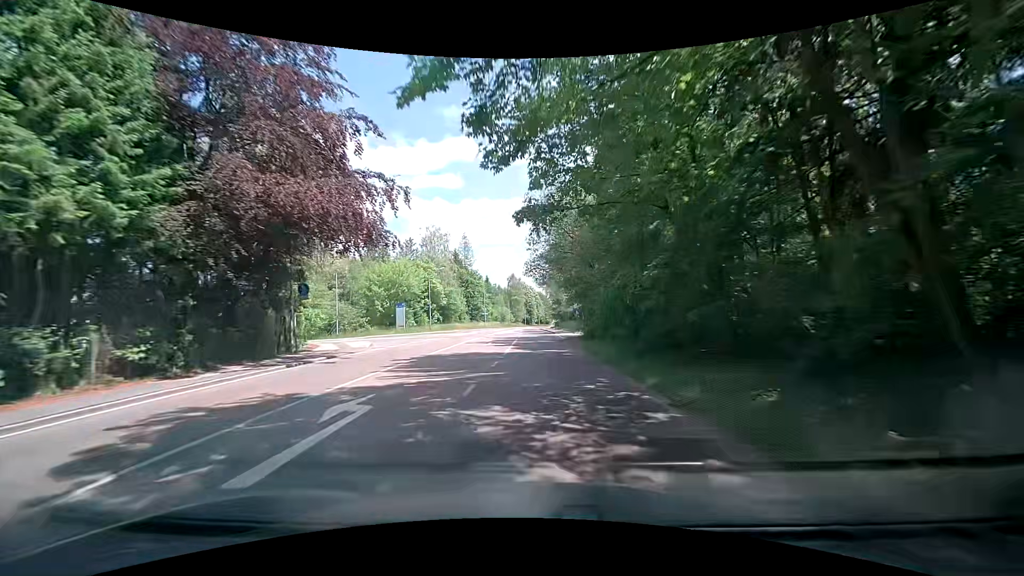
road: tertiary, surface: asphalt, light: Day
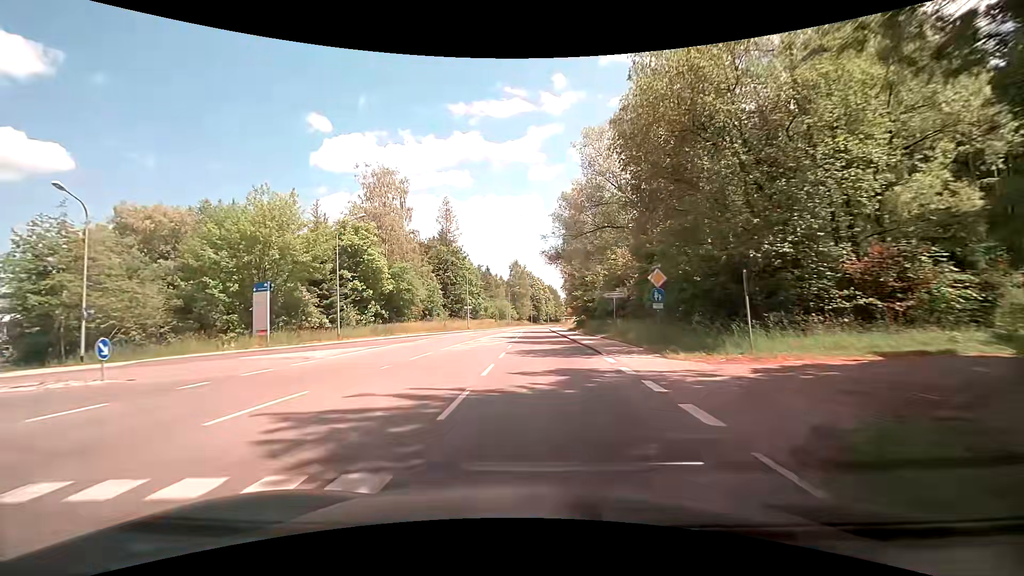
(-0.4, +34.7) m; -1°
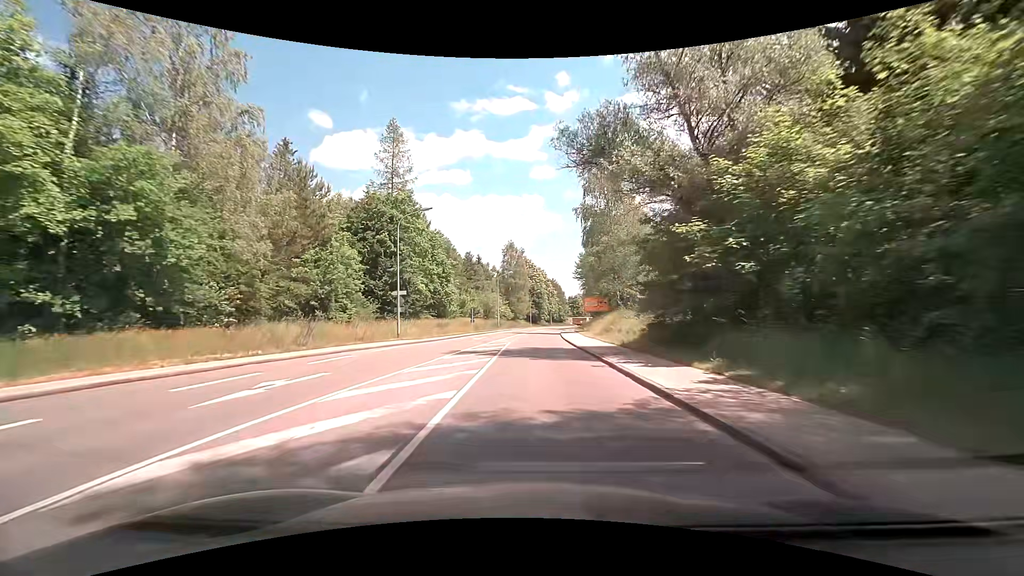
(-0.1, +35.1) m; 0°
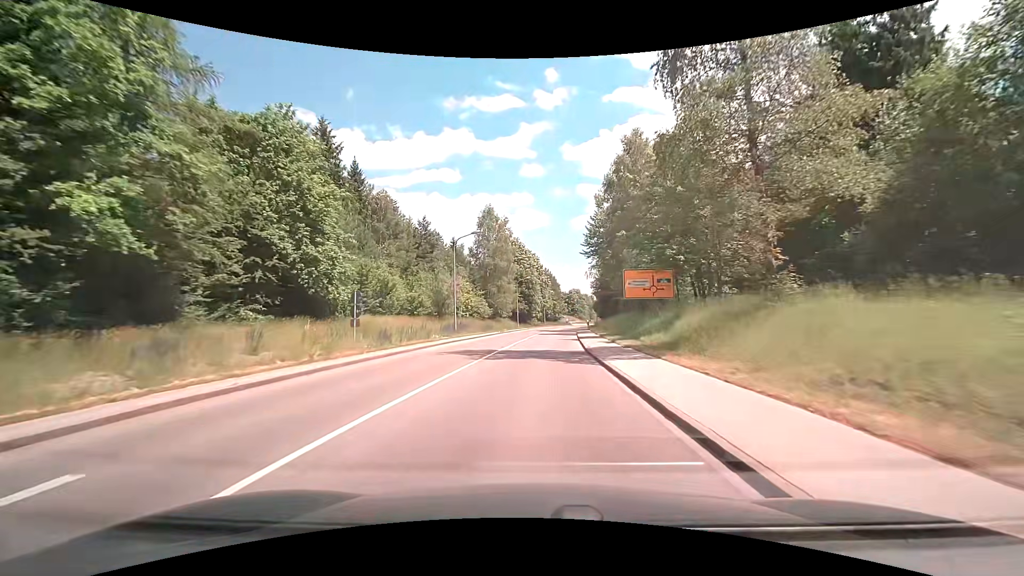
(0.0, +35.0) m; +1°
(0, +10) (0, +20) (+1, +30) (+2, +40) (+2, +50) (+3, +60) (+4, +70) (+5, +80) (+6, +90) (+7, +100) m
